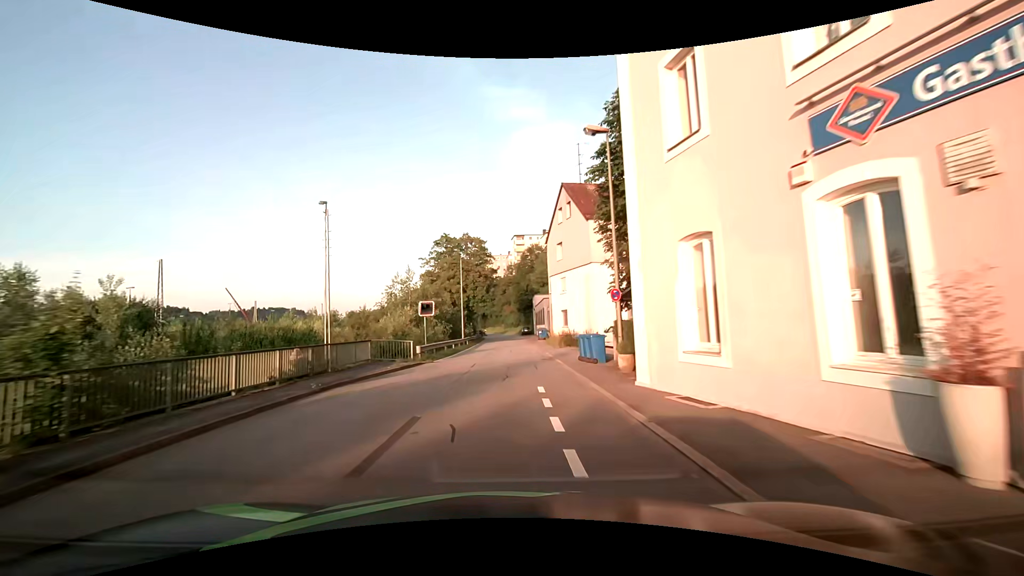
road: residential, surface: asphalt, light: Day
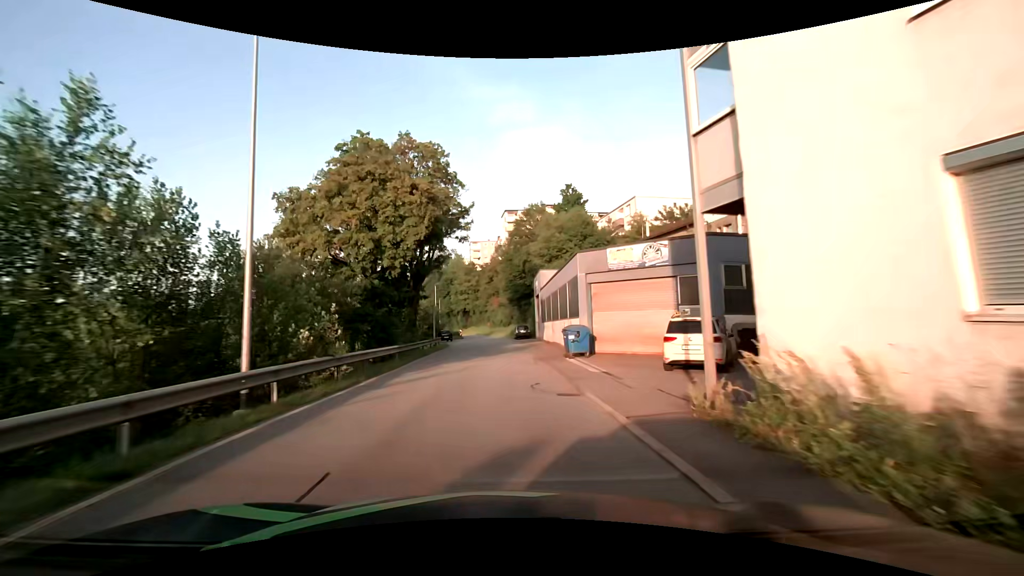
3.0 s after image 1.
(+0.1, +37.1) m; 0°
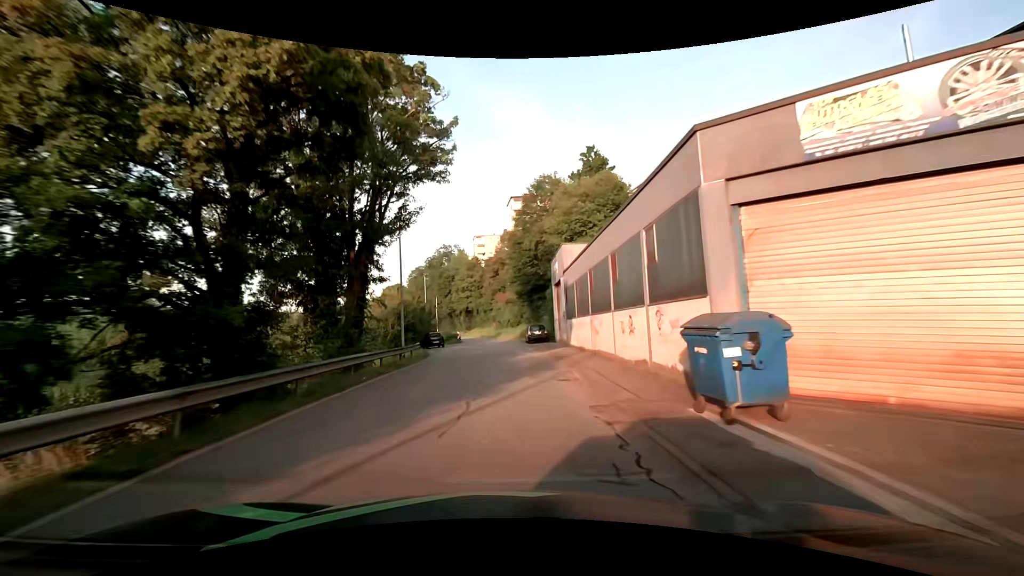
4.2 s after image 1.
(-0.1, +15.0) m; -1°
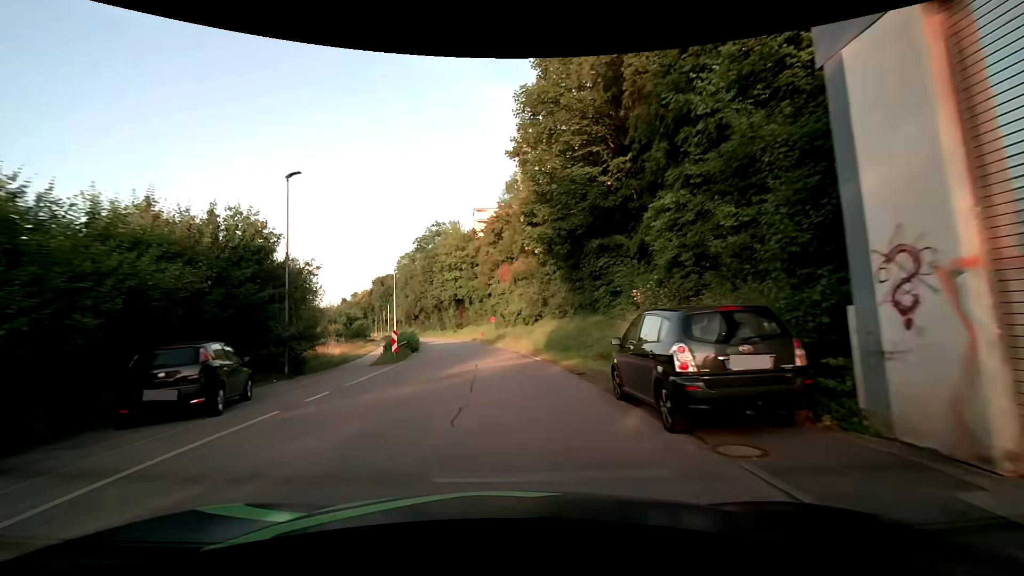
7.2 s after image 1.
(+0.1, +36.9) m; 0°
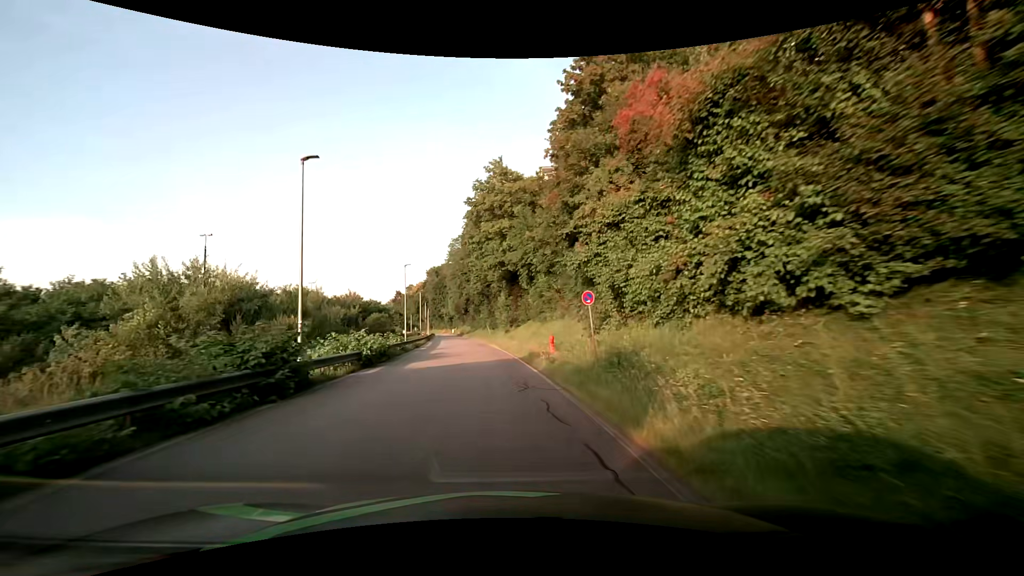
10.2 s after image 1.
(-1.4, +34.6) m; -7°
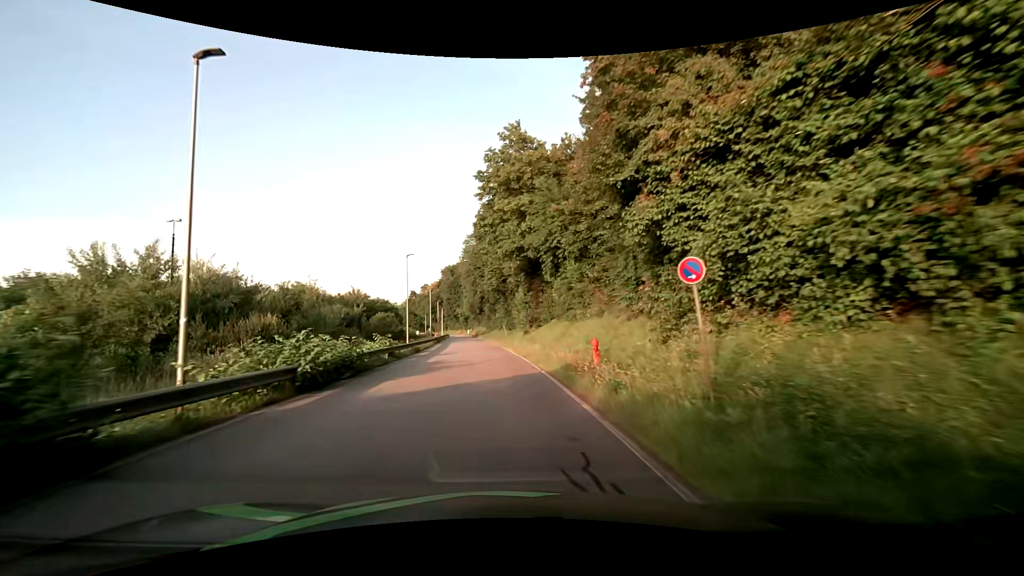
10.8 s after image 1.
(-0.2, +7.3) m; -3°
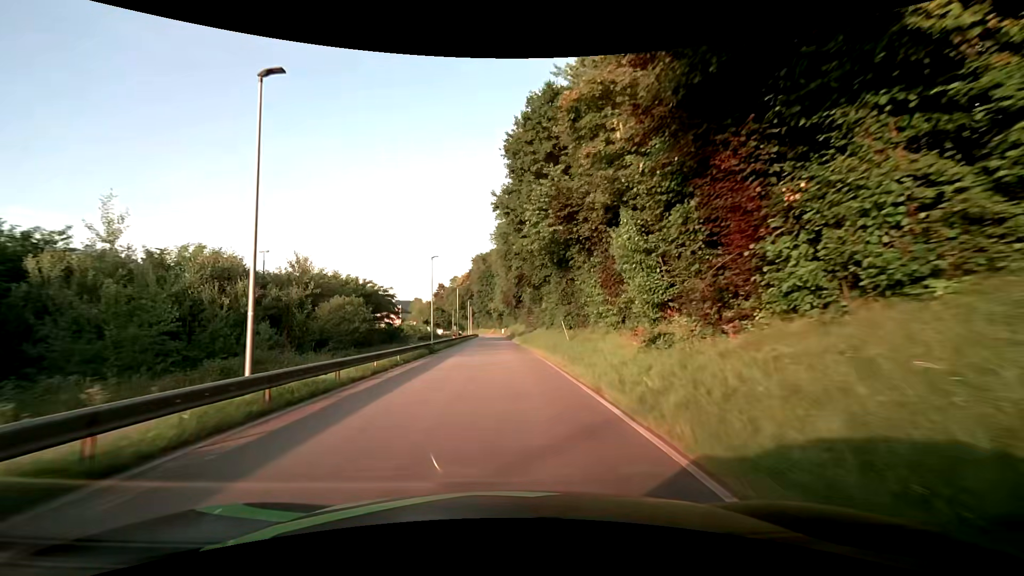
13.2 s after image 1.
(-1.4, +30.8) m; -4°
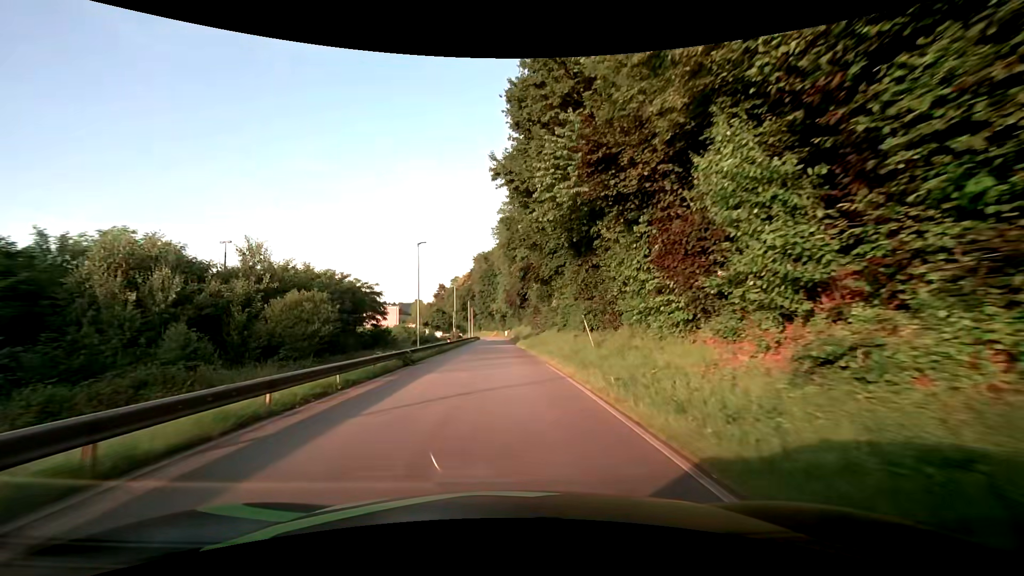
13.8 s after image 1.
(0.0, +8.1) m; -1°
(0, +10) (0, +20) (0, +30) (0, +40) (0, +50) (0, +60) (0, +70) (0, +80) (0, +90) (-1, +100) m
